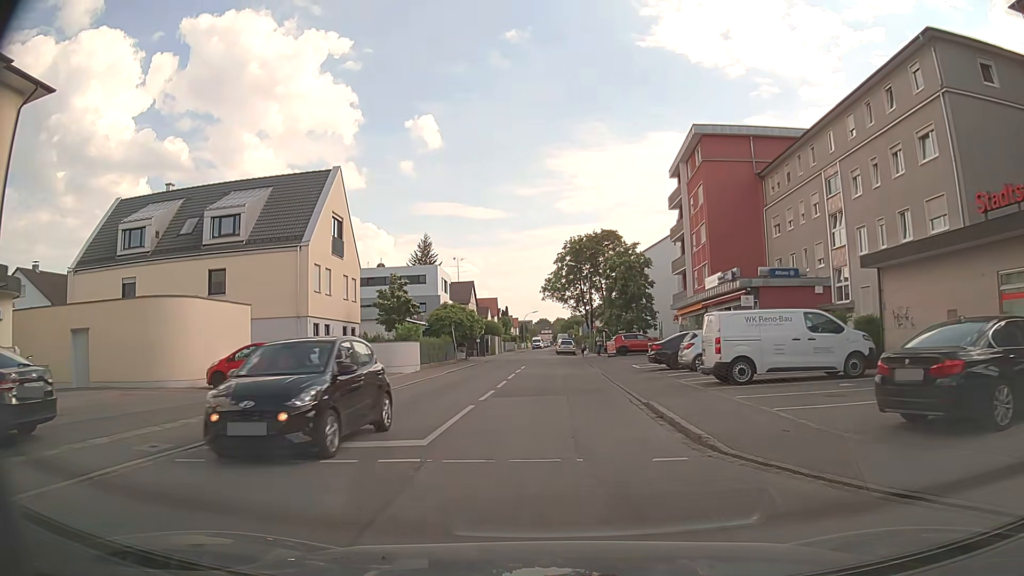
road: unclassified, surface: asphalt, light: Day
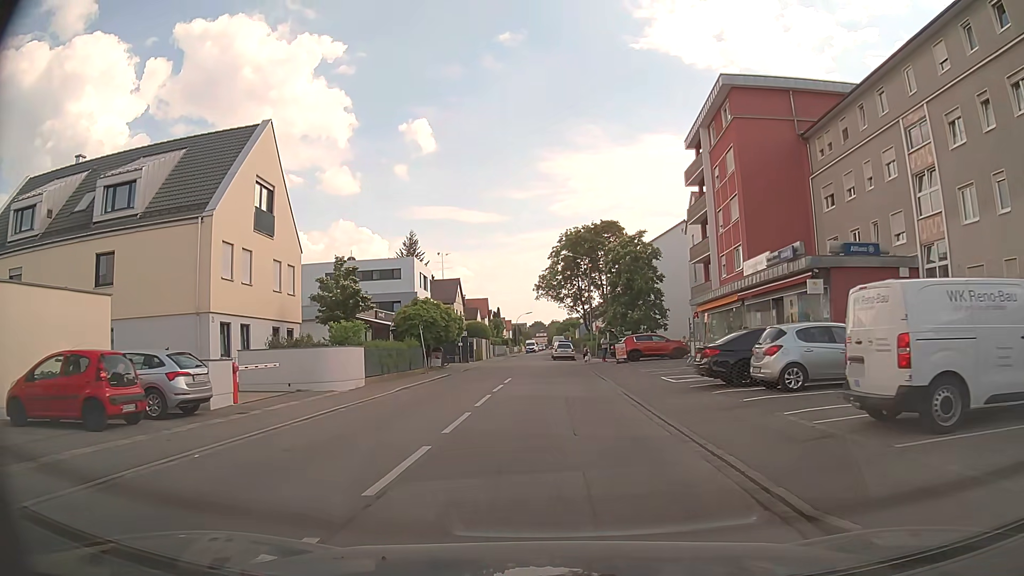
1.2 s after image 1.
(-0.1, +9.7) m; 0°
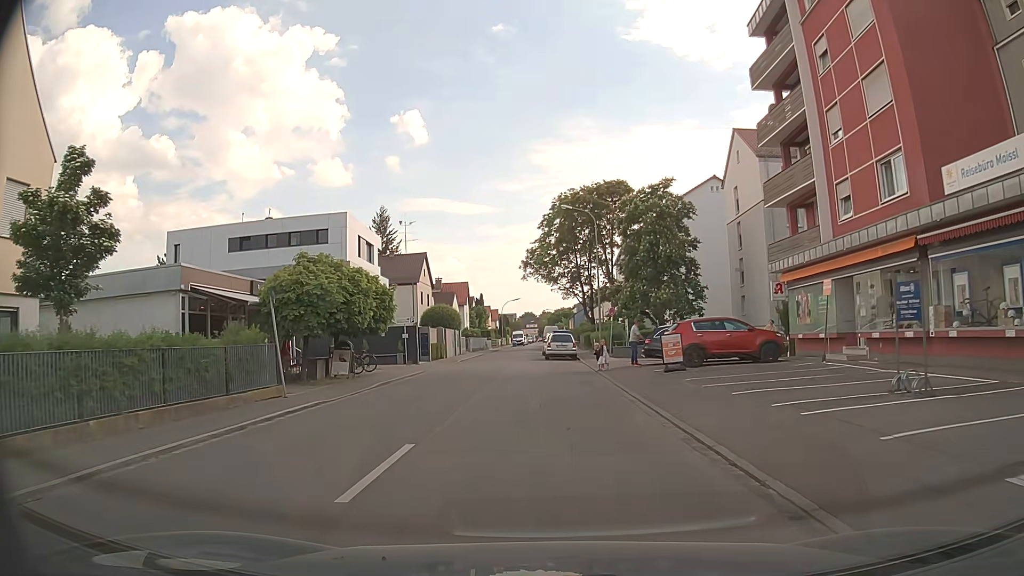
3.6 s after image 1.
(-0.1, +18.4) m; 0°
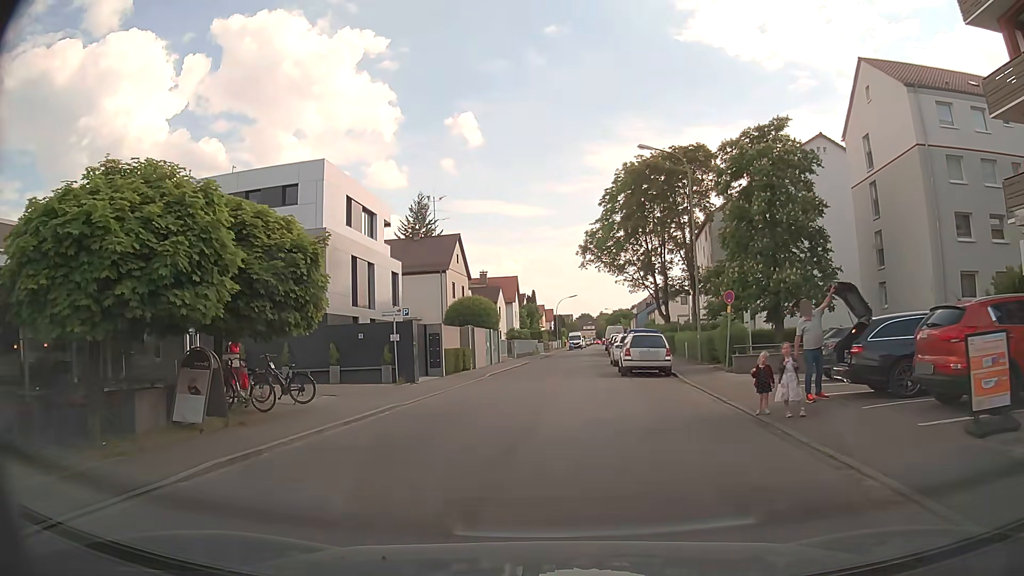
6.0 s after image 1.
(-0.5, +13.9) m; -5°
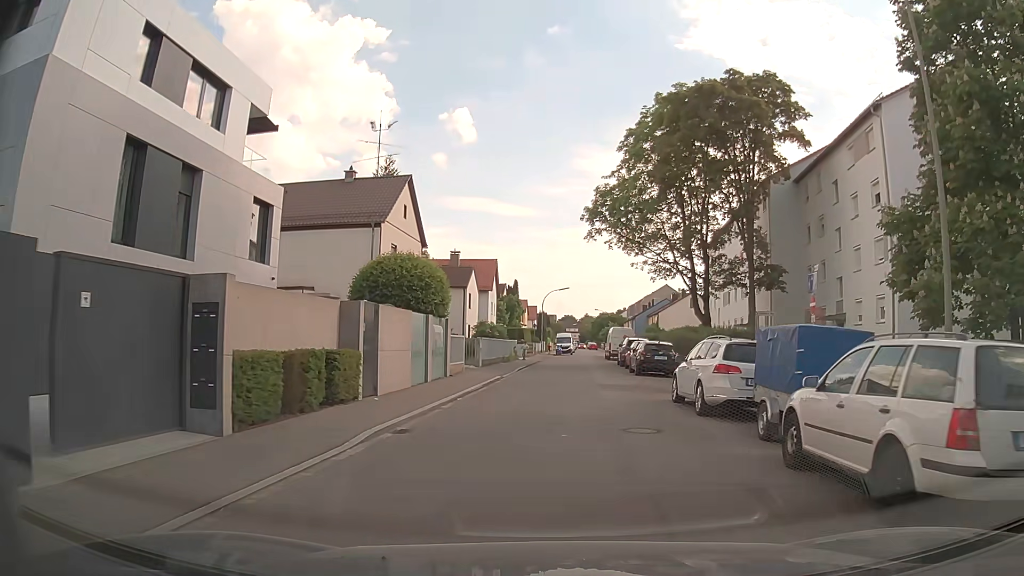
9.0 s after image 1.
(-0.2, +18.8) m; +2°
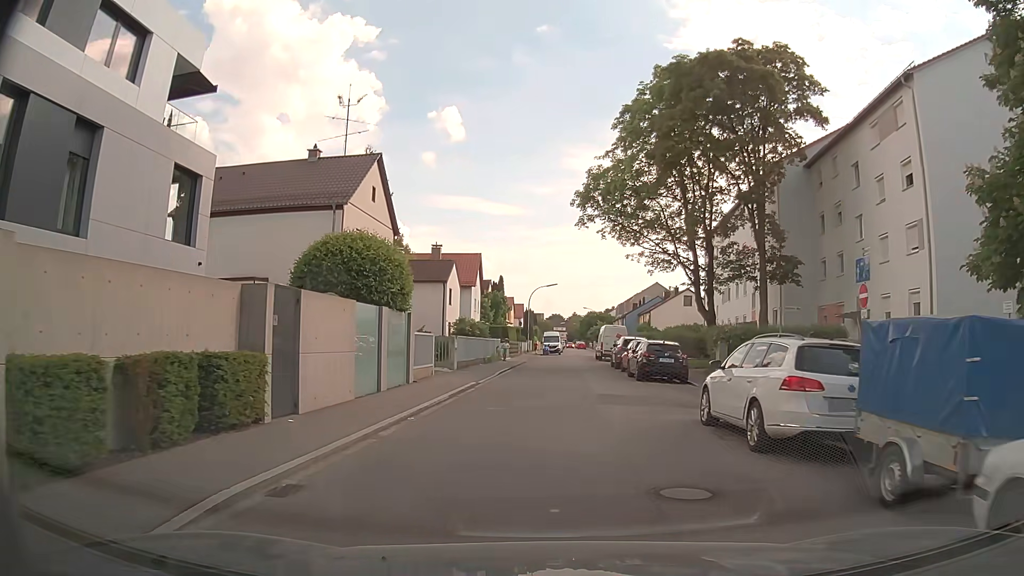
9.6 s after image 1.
(+0.1, +4.3) m; +1°
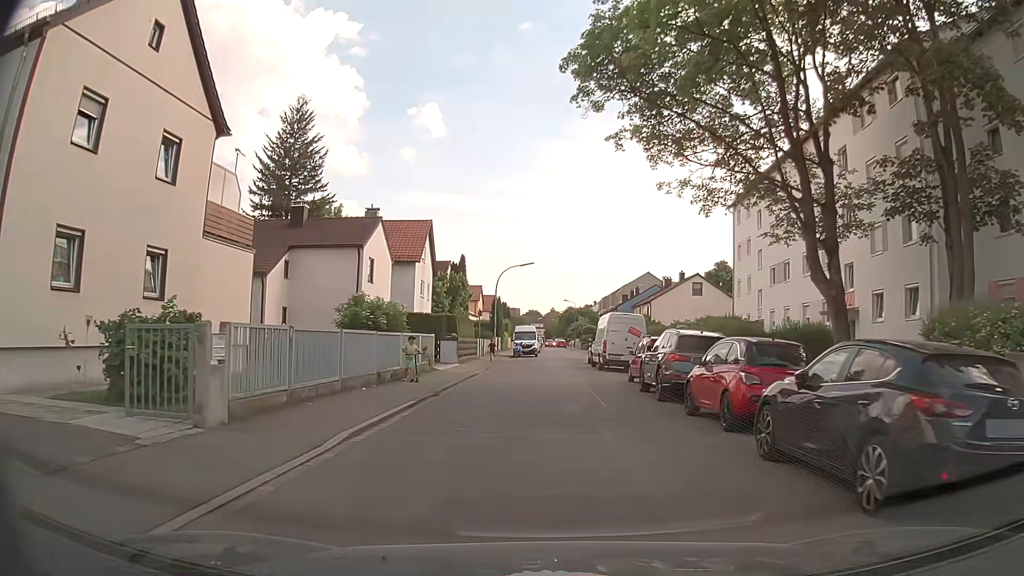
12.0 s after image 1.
(+0.2, +19.0) m; +2°
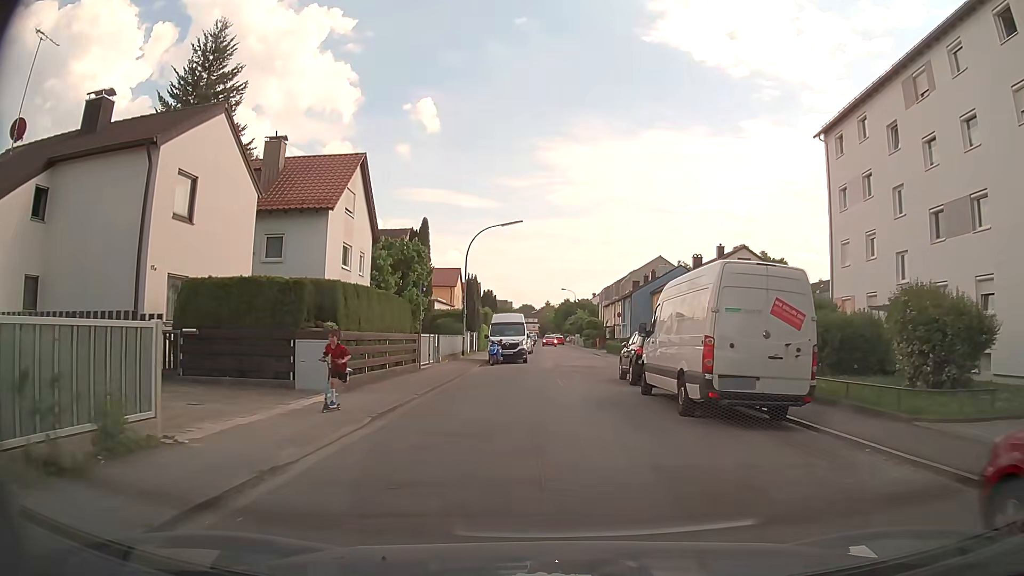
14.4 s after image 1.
(-0.2, +19.5) m; 0°
(0, +10) (+1, +20) (+2, +30) (+4, +40) (+3, +50) (+2, +60) (+2, +70) (+2, +80) (+2, +90) (+1, +100) m
